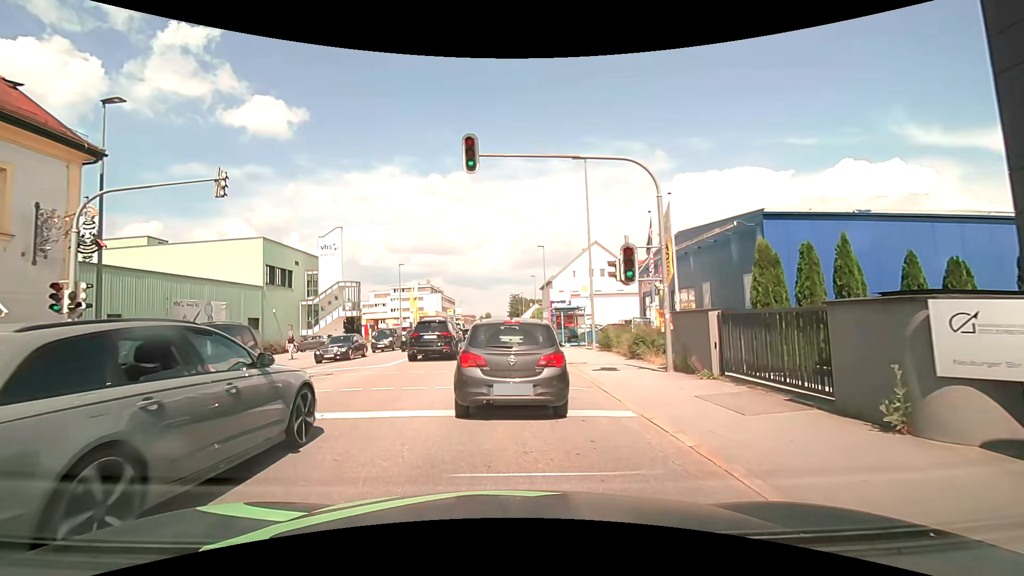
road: tertiary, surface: asphalt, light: Day
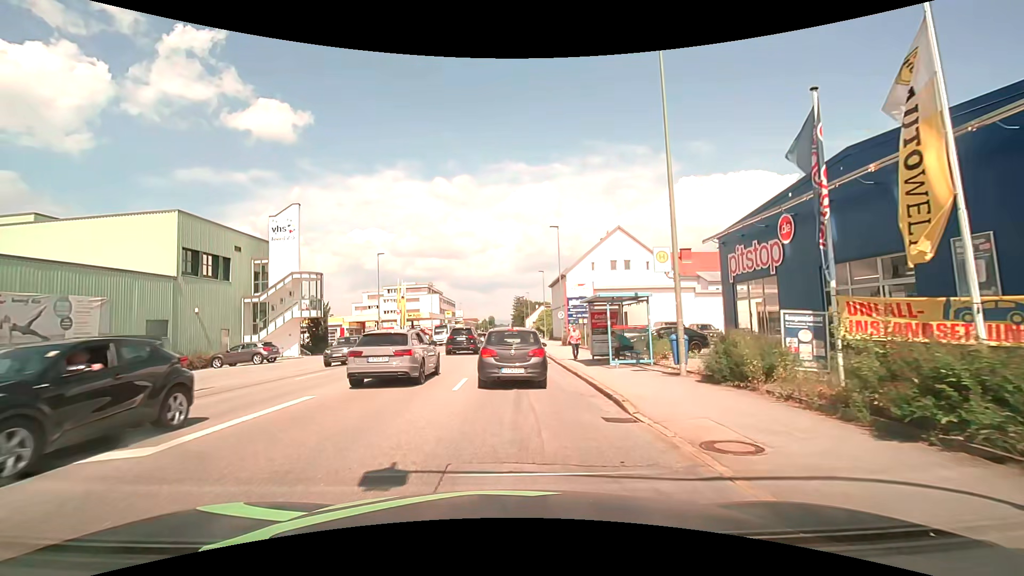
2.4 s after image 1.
(+0.1, +12.8) m; 0°
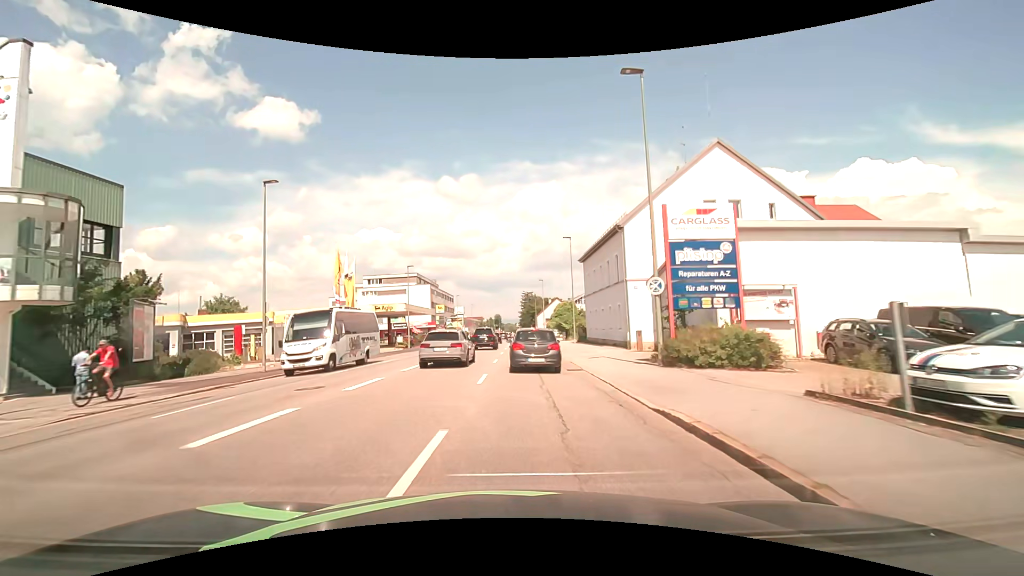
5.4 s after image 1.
(-0.3, +26.6) m; -1°
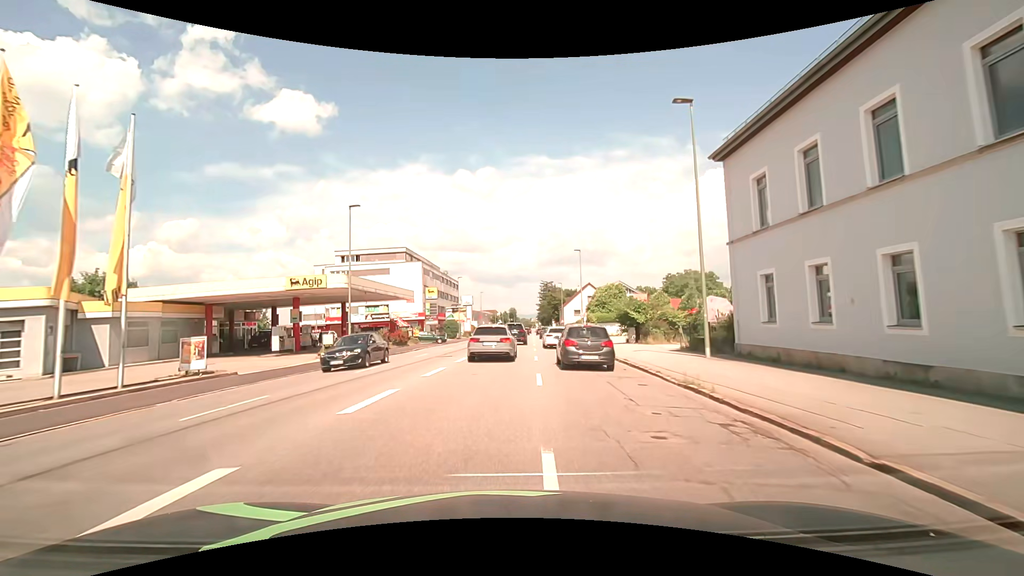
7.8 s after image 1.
(-0.5, +28.6) m; -2°
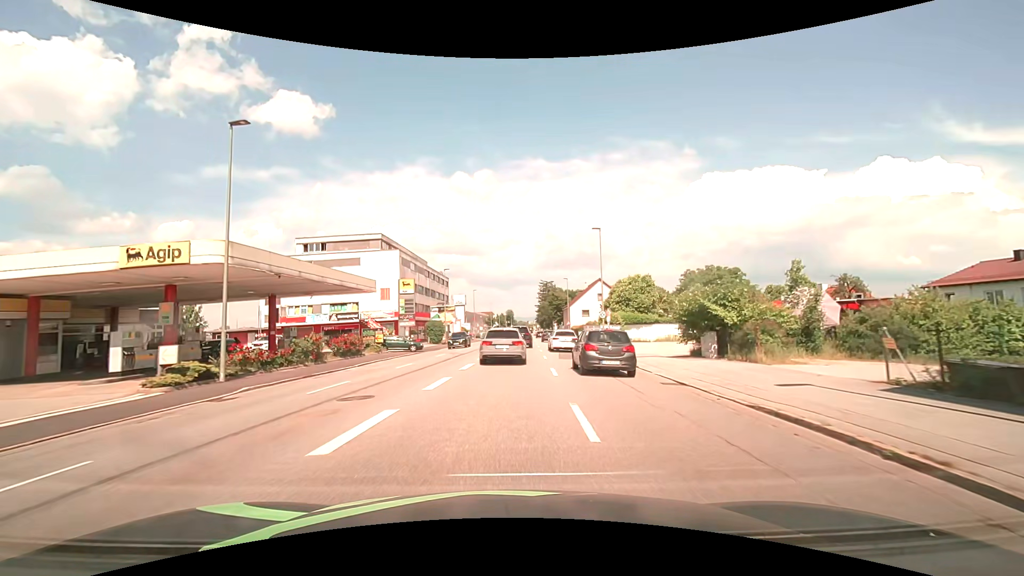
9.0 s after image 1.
(+0.1, +14.5) m; +1°
(0, +10) (0, +20) (0, +30) (0, +40) (+1, +50) (+1, +60) (+1, +70) (+2, +80) (+2, +90) (+3, +100) m
